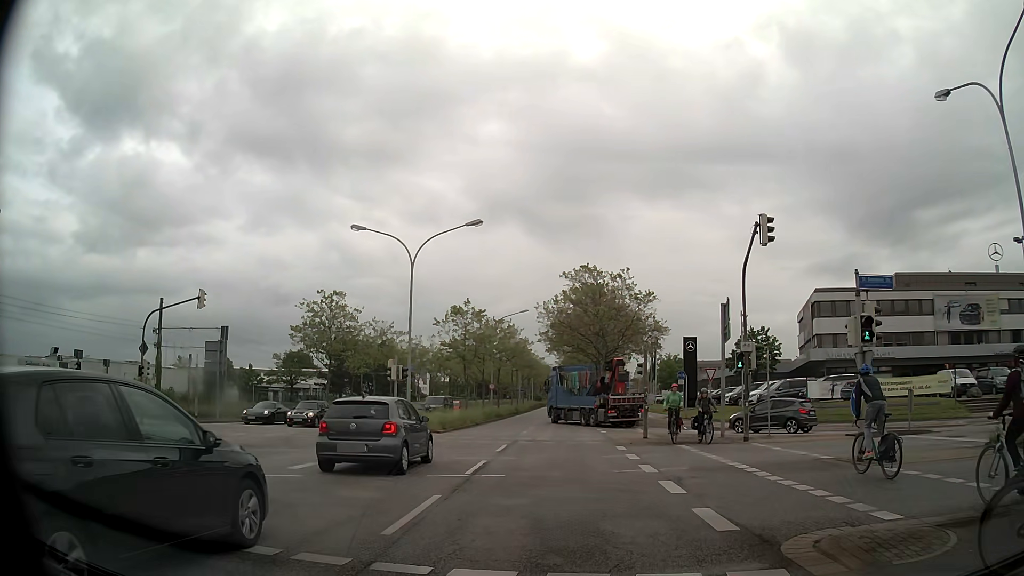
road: primary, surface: asphalt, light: Day
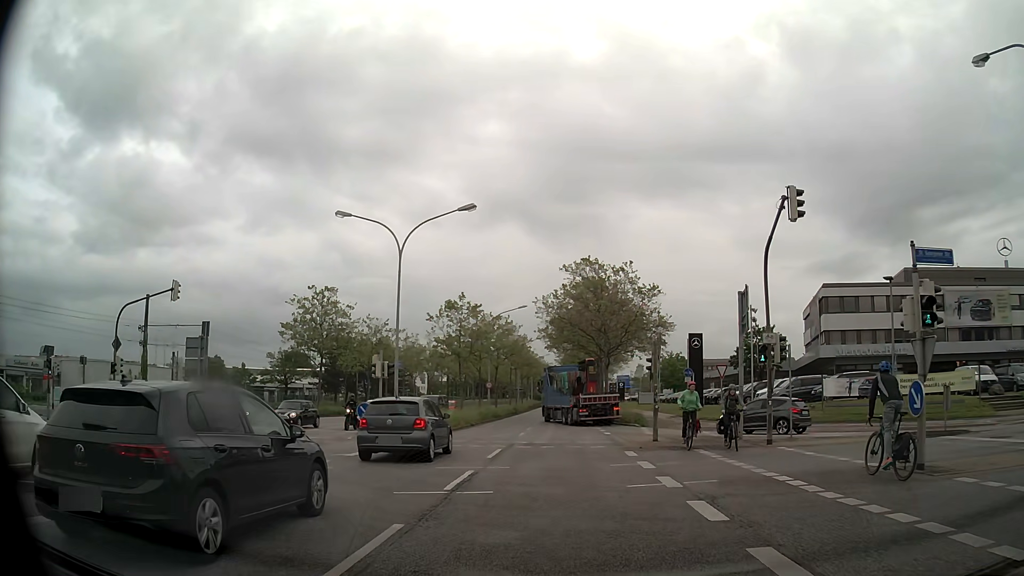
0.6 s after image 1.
(0.0, +2.6) m; +1°
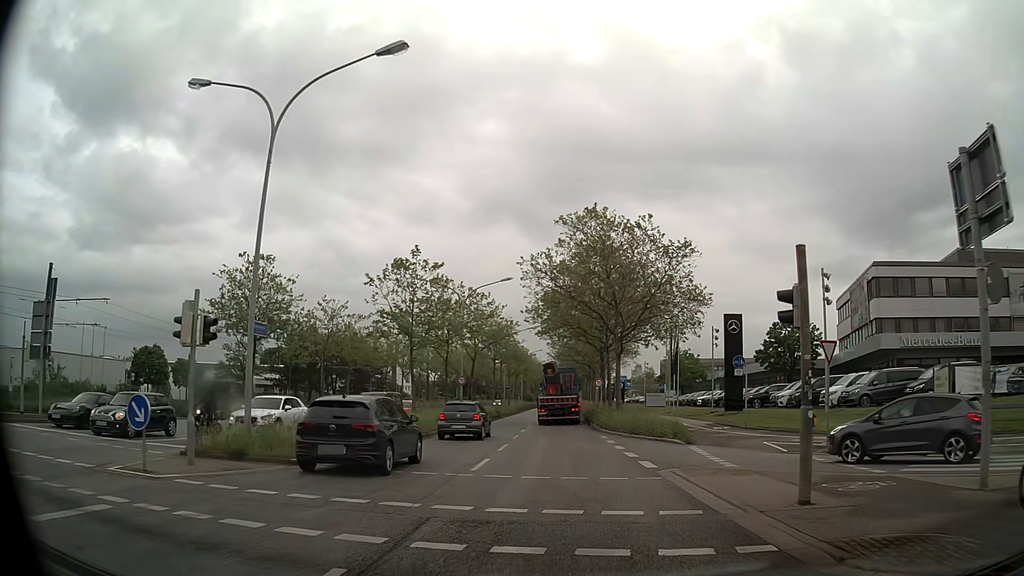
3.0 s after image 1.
(0.0, +14.3) m; 0°
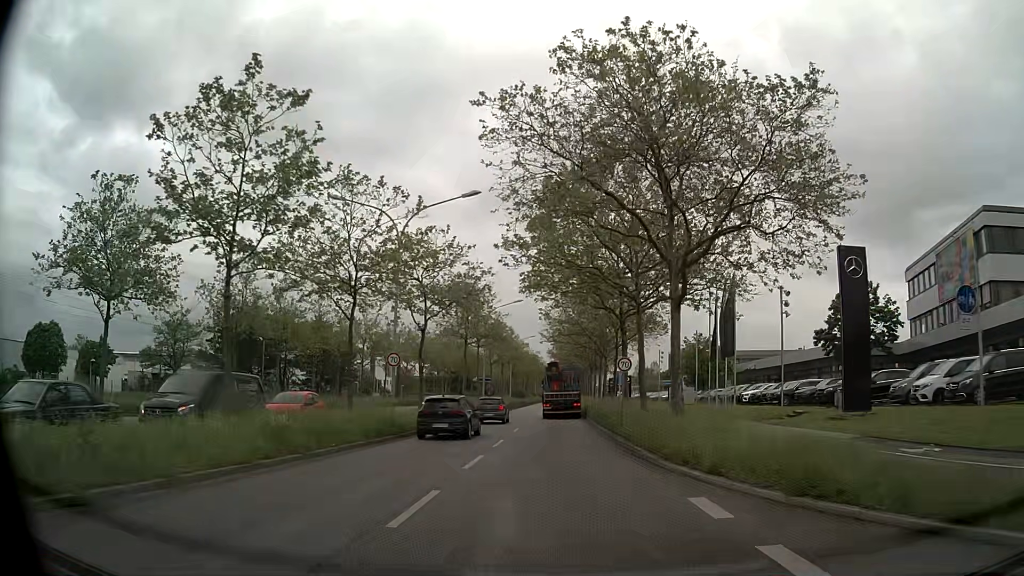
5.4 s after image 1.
(+0.1, +19.1) m; +1°
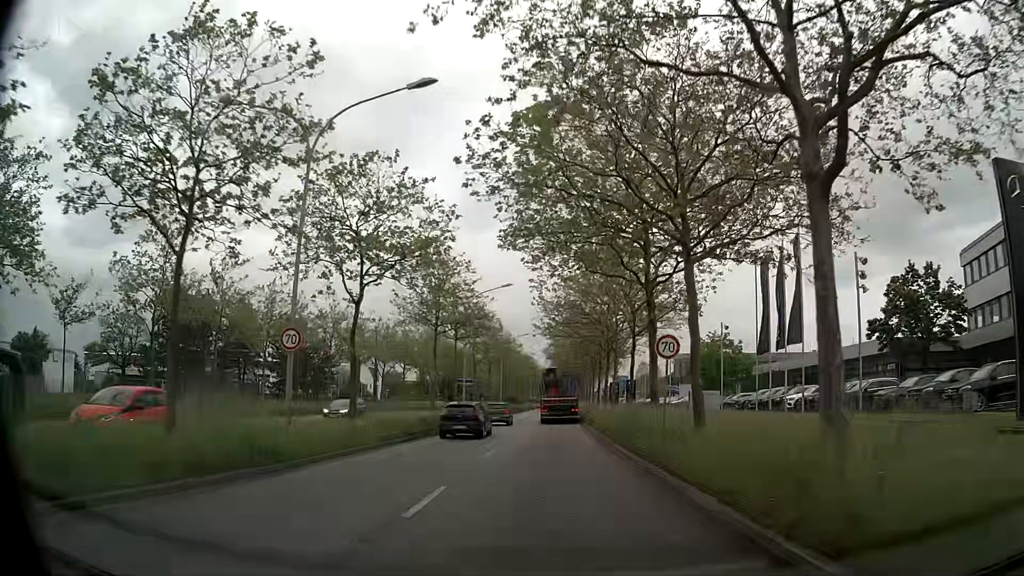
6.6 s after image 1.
(0.0, +11.0) m; 0°
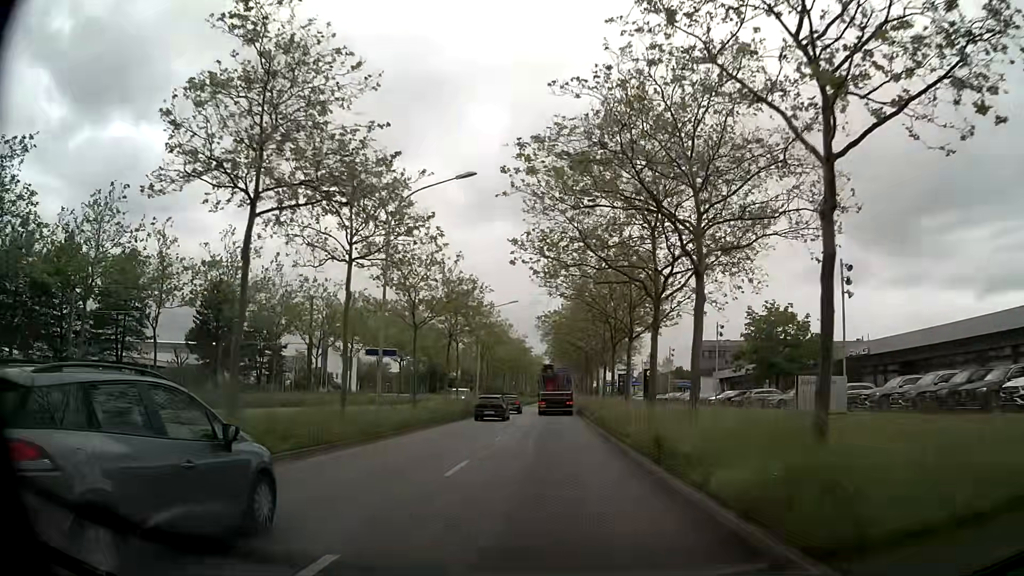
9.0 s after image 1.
(0.0, +23.4) m; 0°
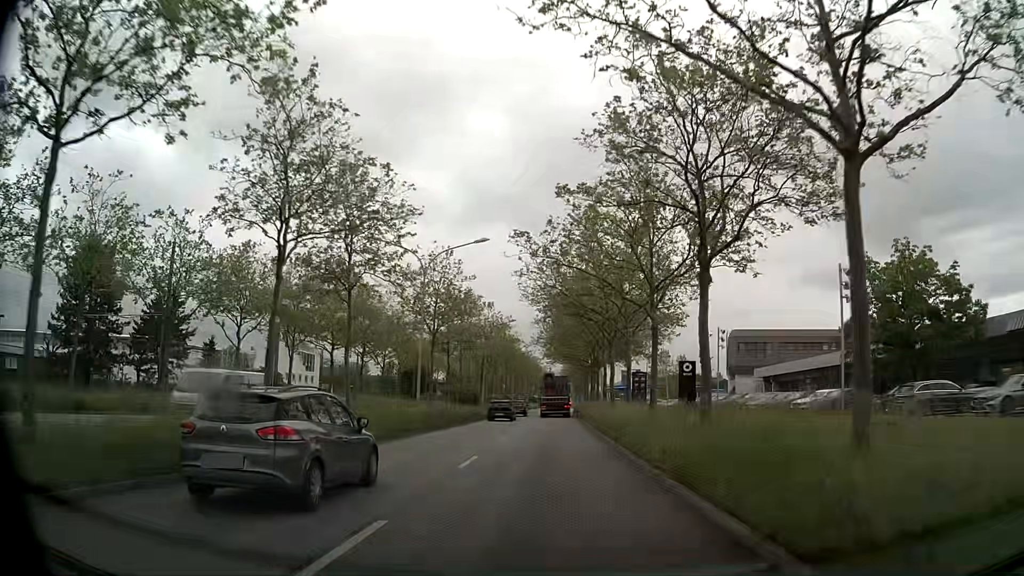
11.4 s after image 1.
(+0.1, +25.3) m; 0°
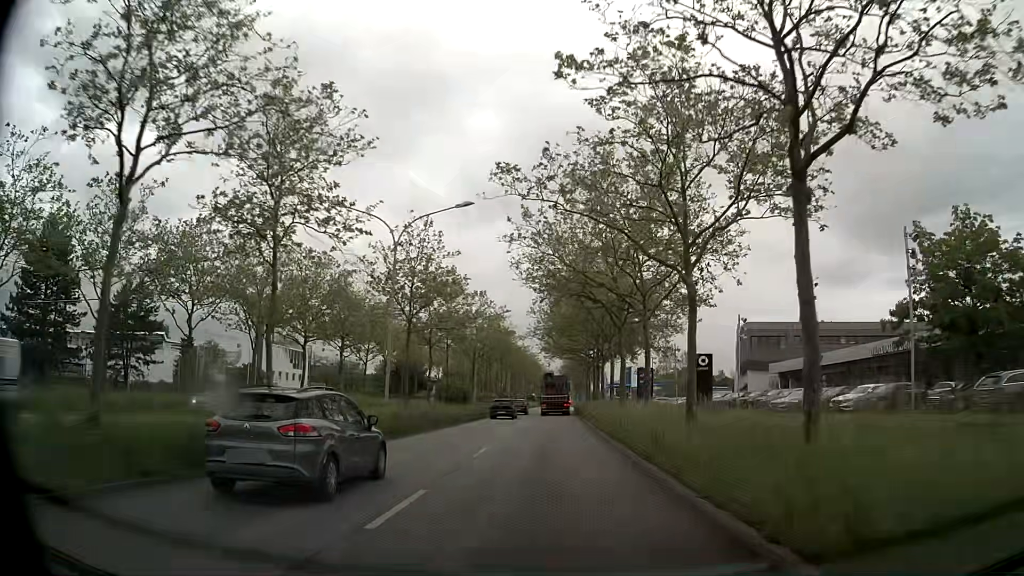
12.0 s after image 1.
(0.0, +6.6) m; 0°
(0, +10) (0, +20) (0, +30) (0, +40) (+1, +50) (+1, +60) (+1, +70) (+1, +80) (+1, +90) (+2, +100) m
